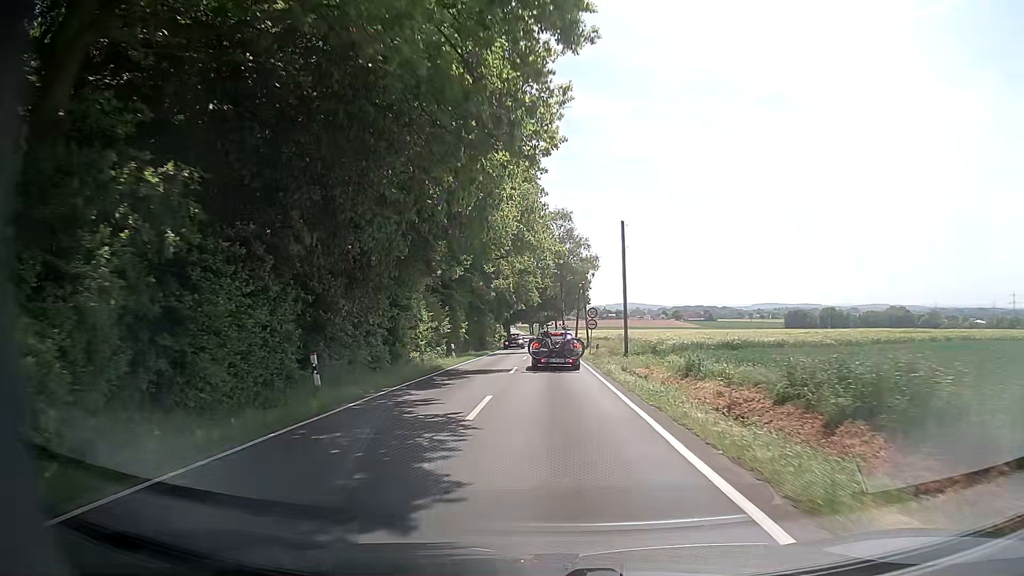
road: tertiary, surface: asphalt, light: Day
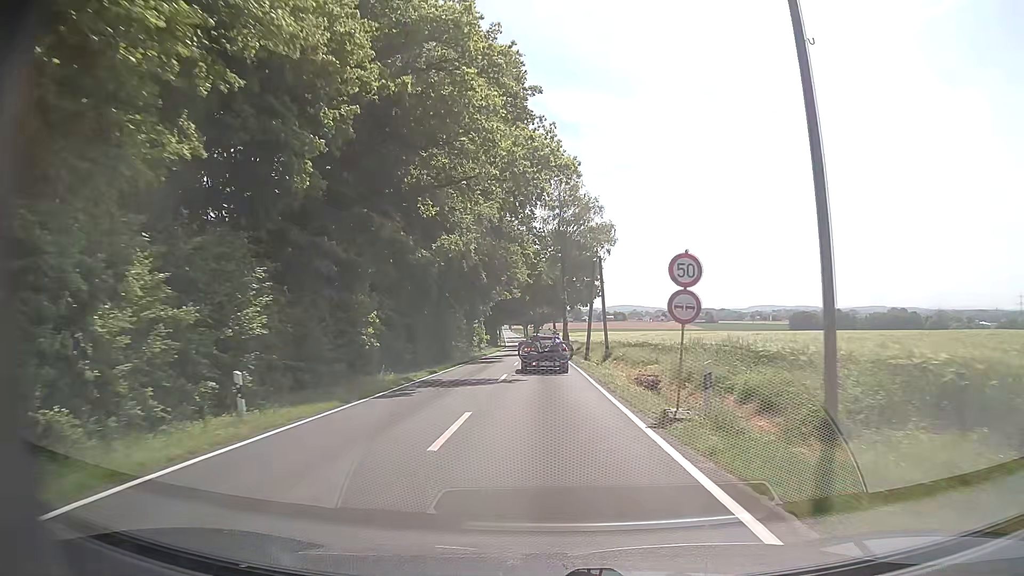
(+0.1, +26.4) m; 0°
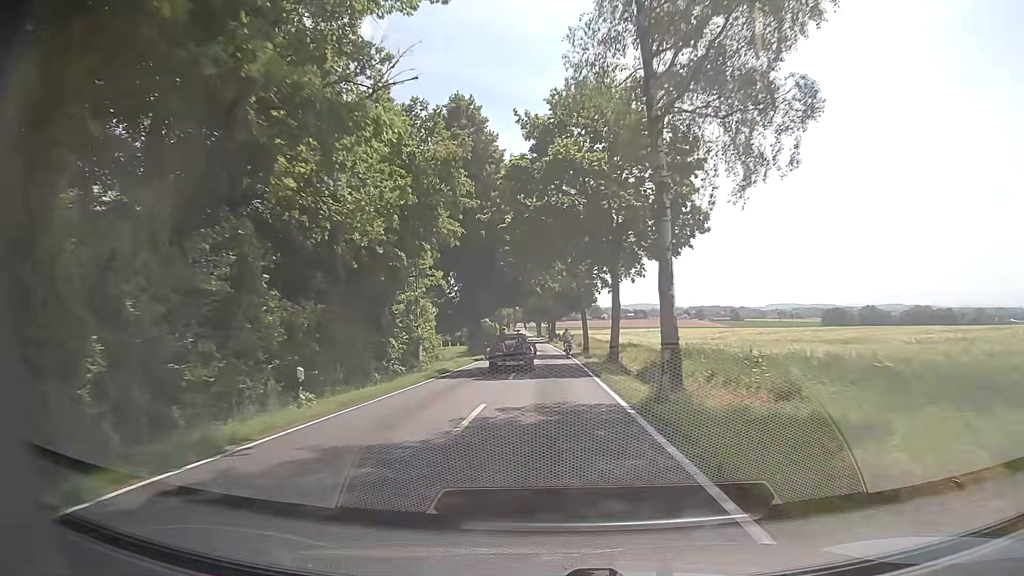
(-0.5, +46.7) m; -1°
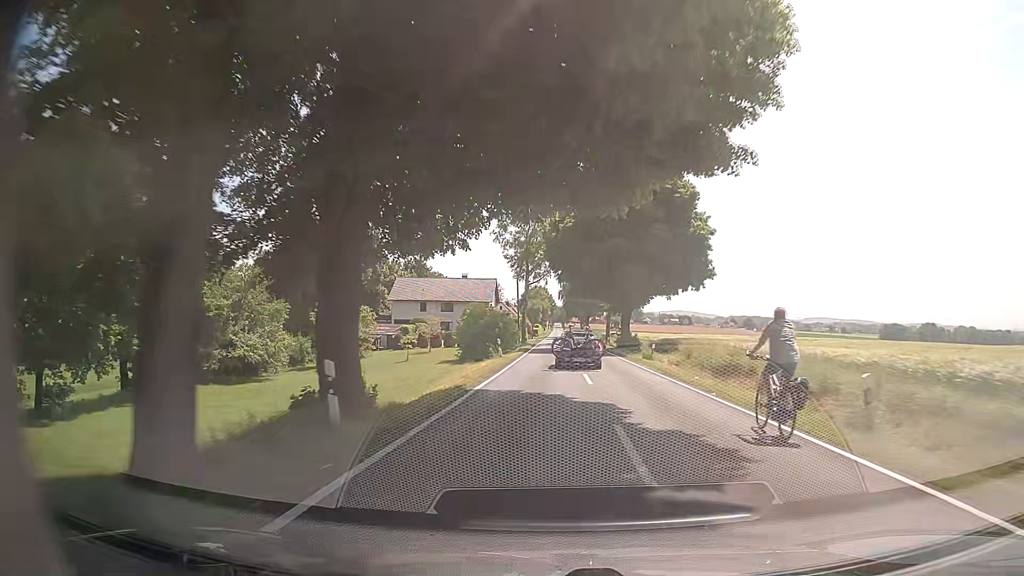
(-2.3, +51.7) m; -3°
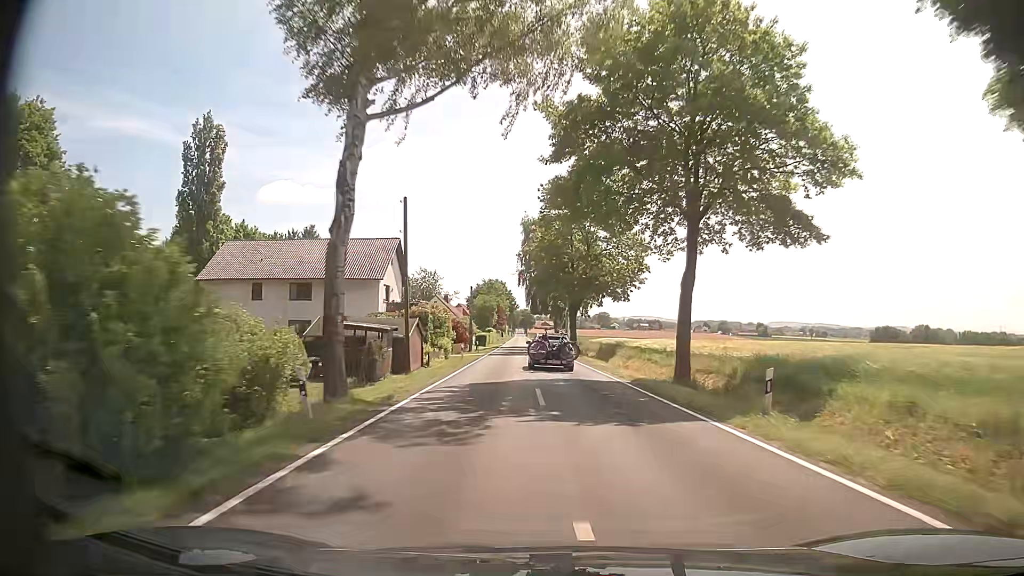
(+1.1, +53.1) m; +3°
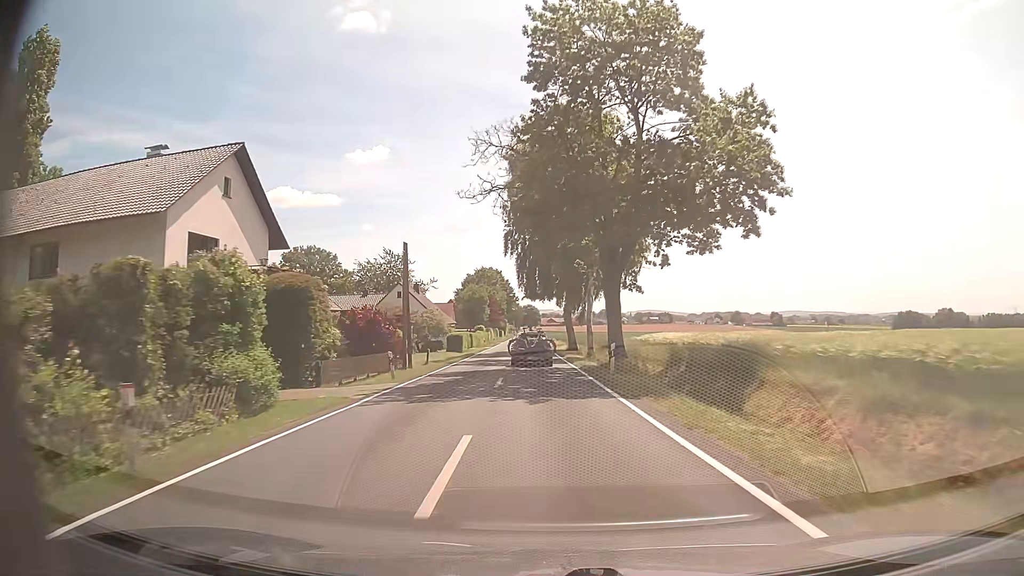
(+0.2, +31.9) m; 0°
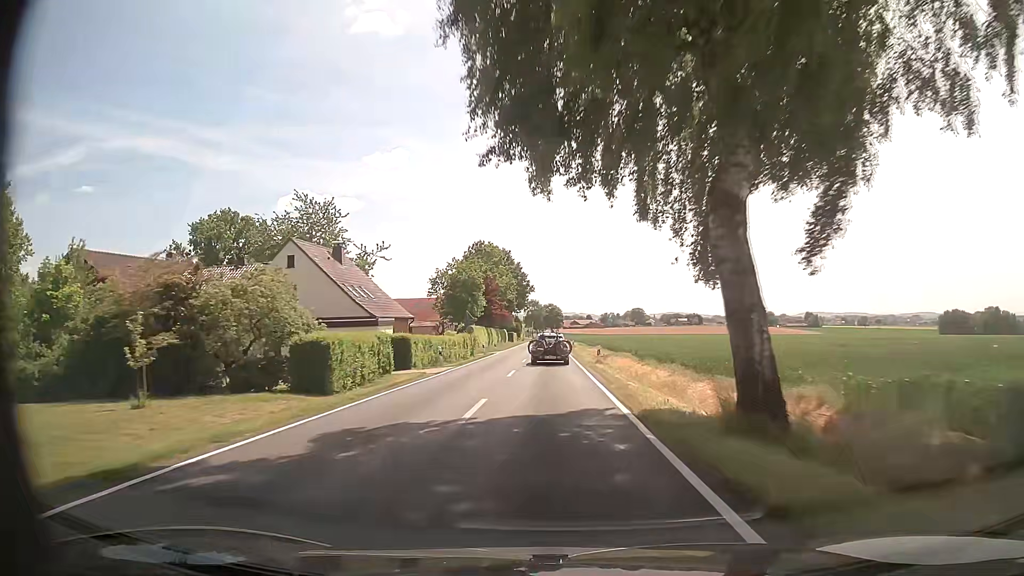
(-0.6, +42.7) m; -2°
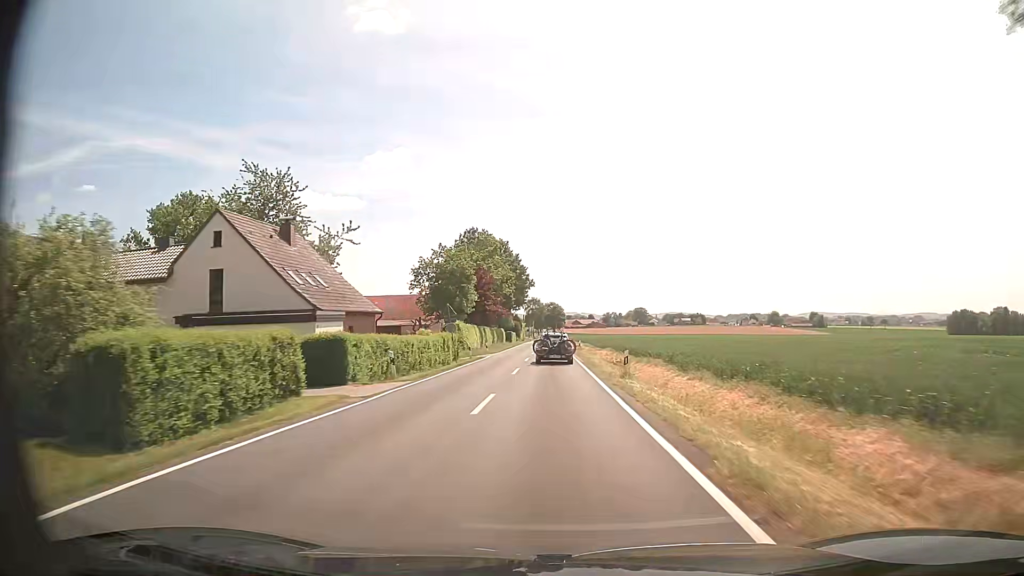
(0.0, +10.8) m; 0°
(0, +10) (0, +20) (0, +30) (0, +40) (0, +50) (0, +60) (0, +70) (0, +80) (0, +90) (0, +100) m
